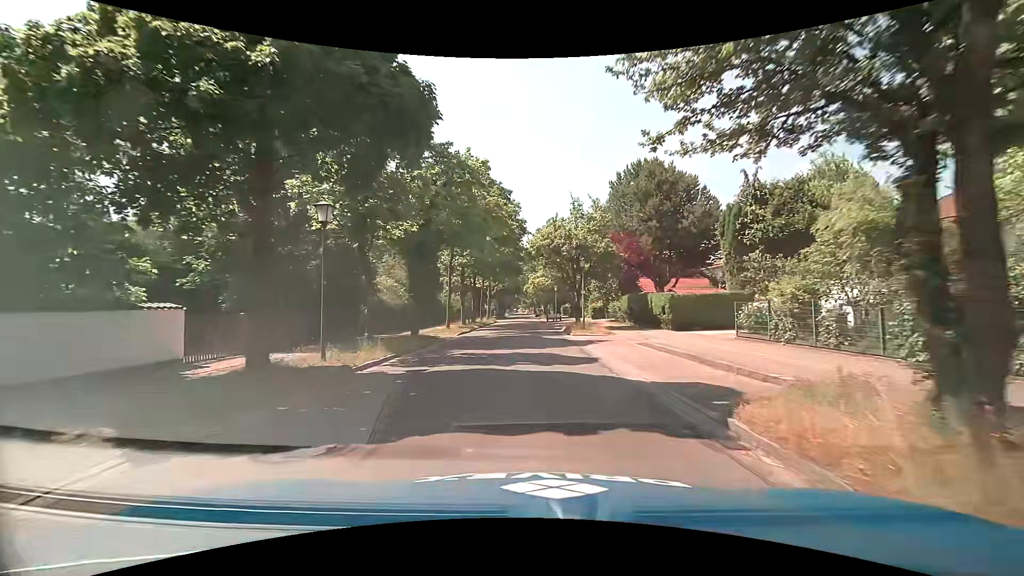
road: tertiary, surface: asphalt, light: Day
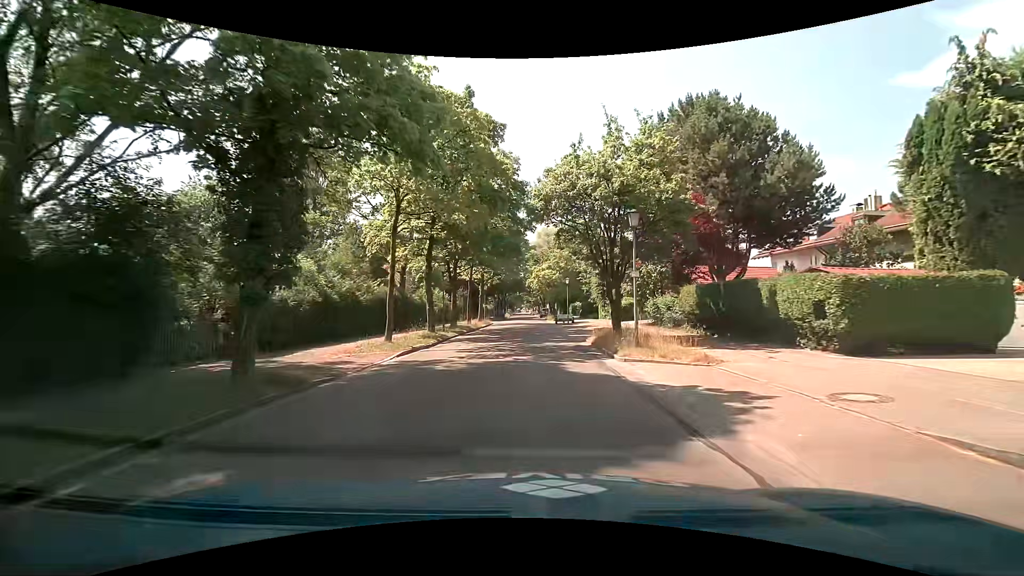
(0.0, +14.0) m; 0°
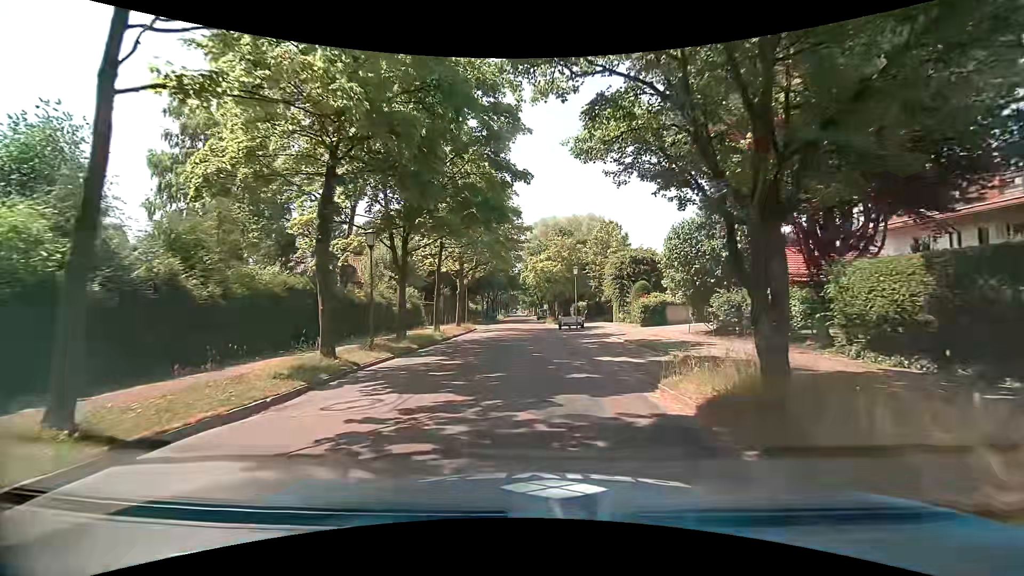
(0.0, +12.6) m; 0°
